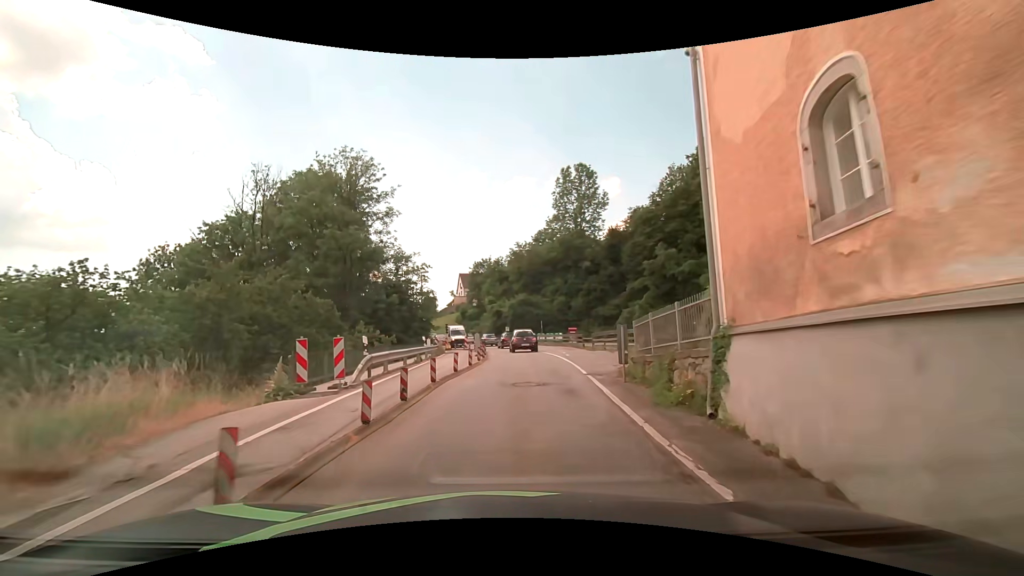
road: secondary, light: Day
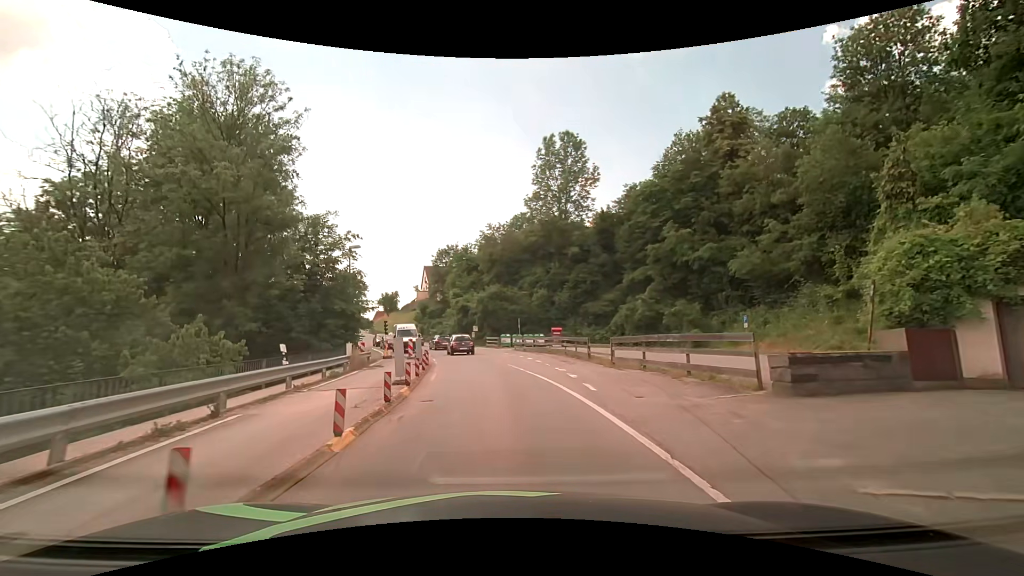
(+0.6, +14.8) m; +3°
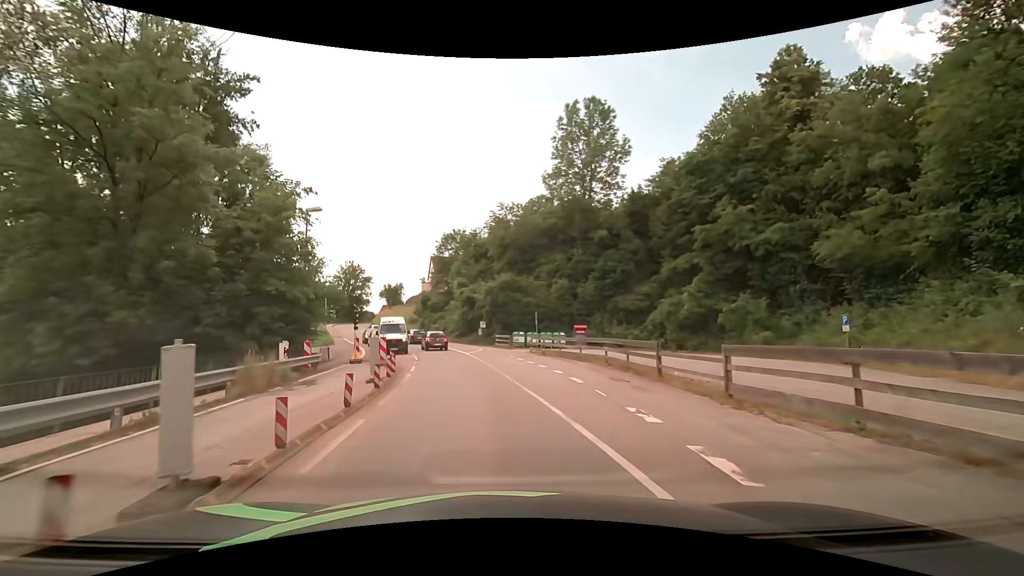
(-0.1, +10.0) m; -2°
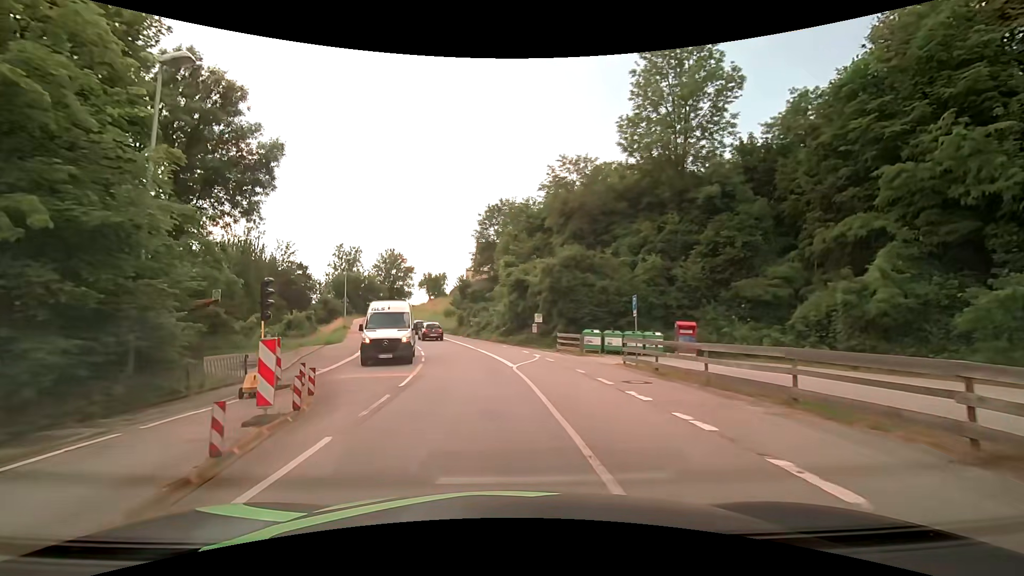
(-0.7, +15.2) m; -6°
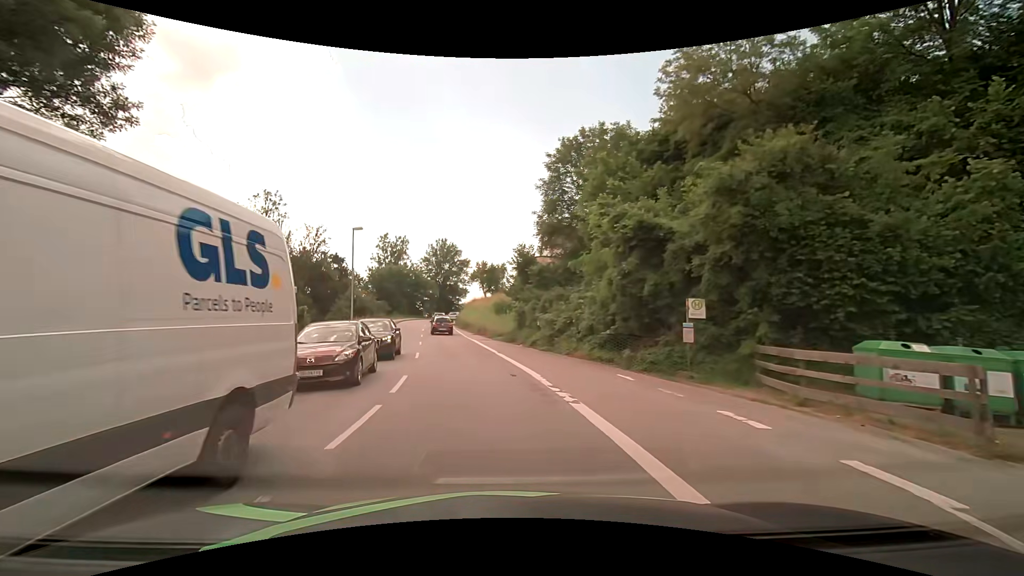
(-1.2, +20.5) m; -7°
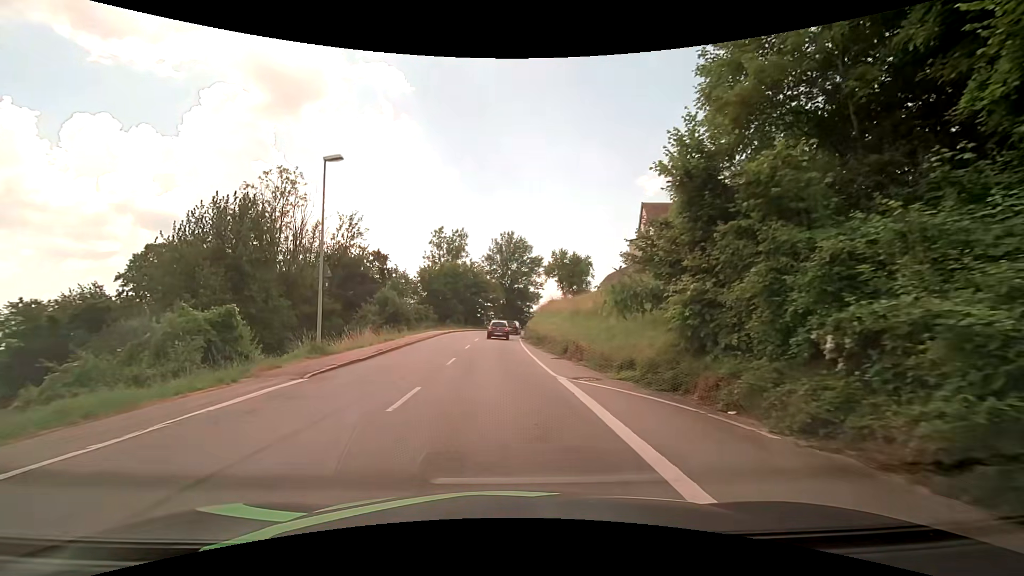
(-1.5, +20.2) m; -8°
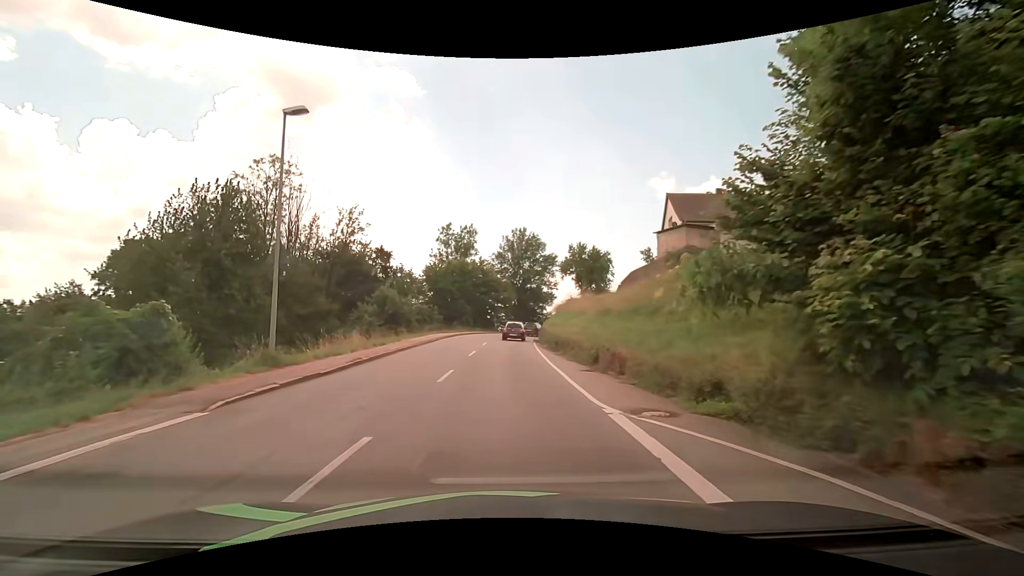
(-0.1, +5.1) m; -1°
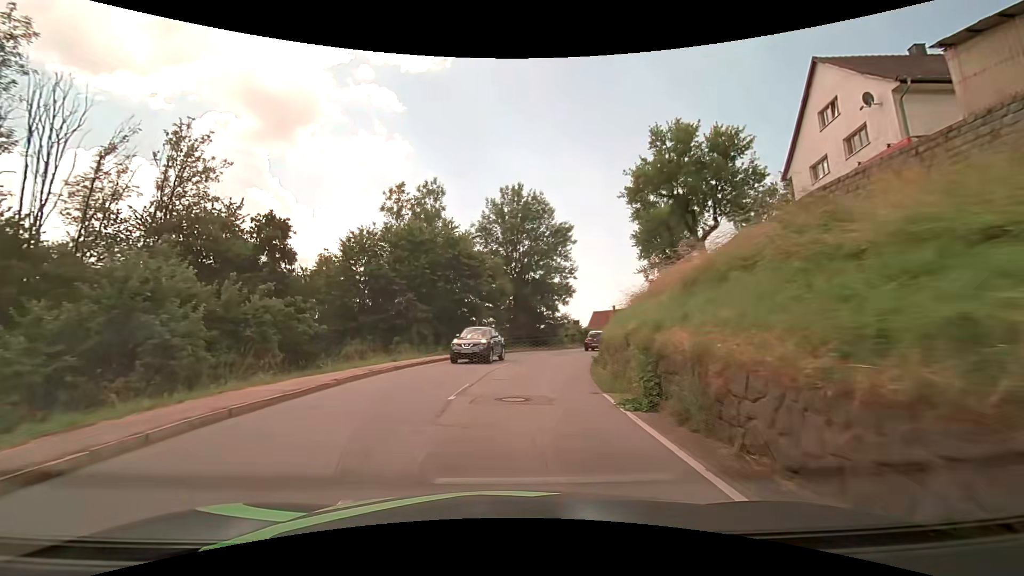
(-0.2, +29.6) m; +1°
(0, +10) (+1, +20) (+3, +30) (+6, +39) (+10, +48) (+15, +57) (+21, +65) (+27, +73) (+35, +79) (+44, +84) m
